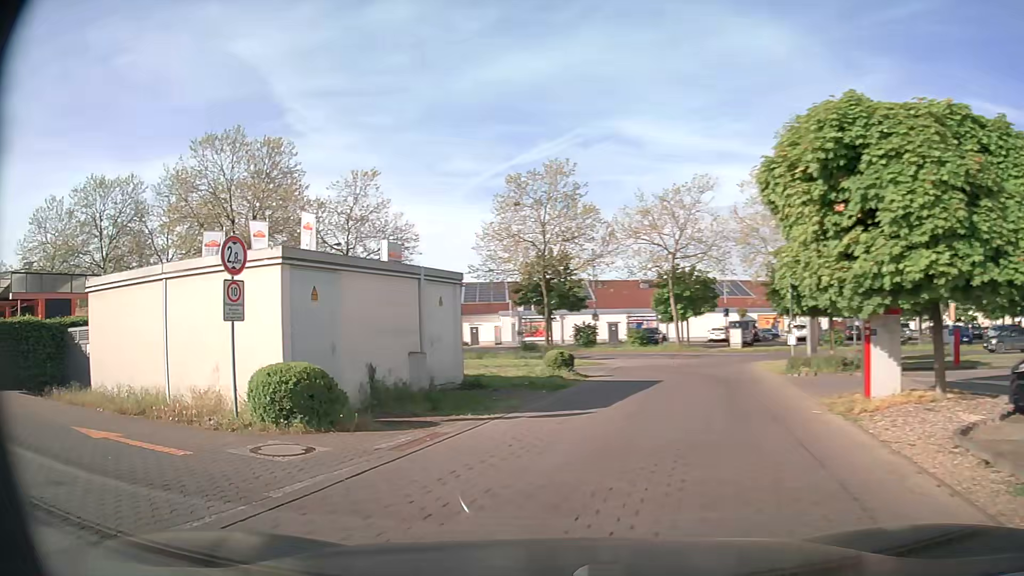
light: Day
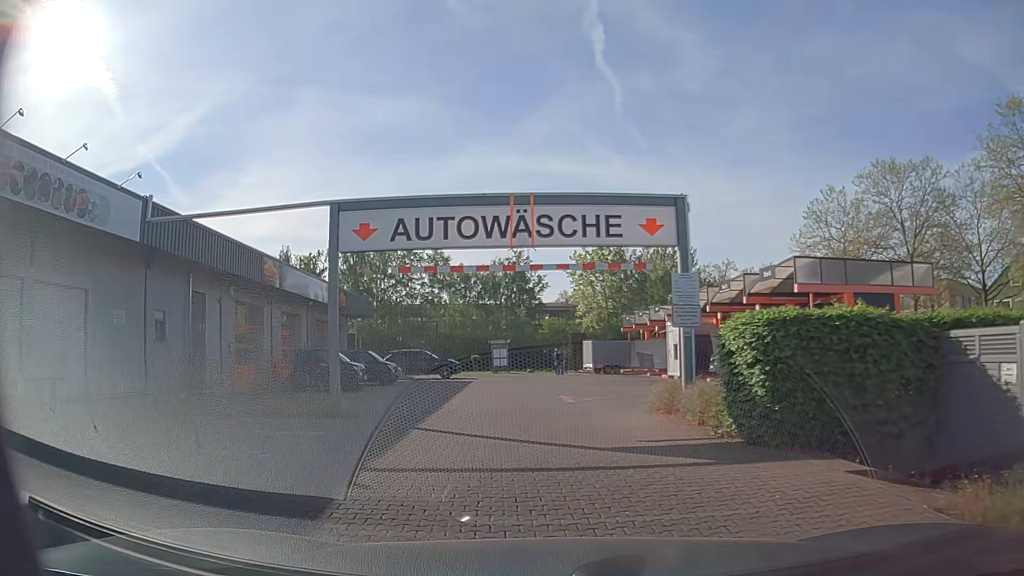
(-5.4, +7.0) m; -69°
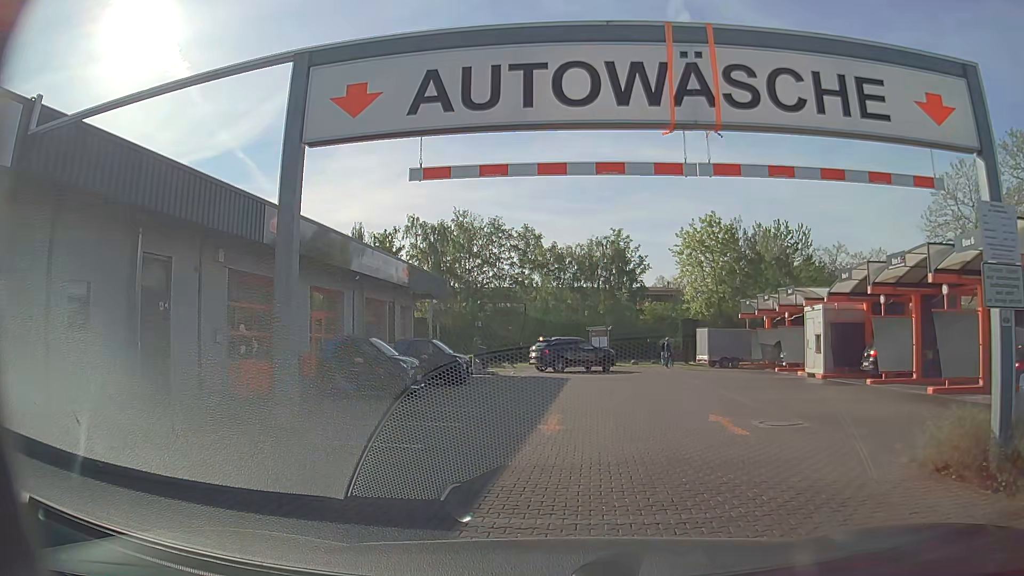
(-0.9, +7.2) m; -9°
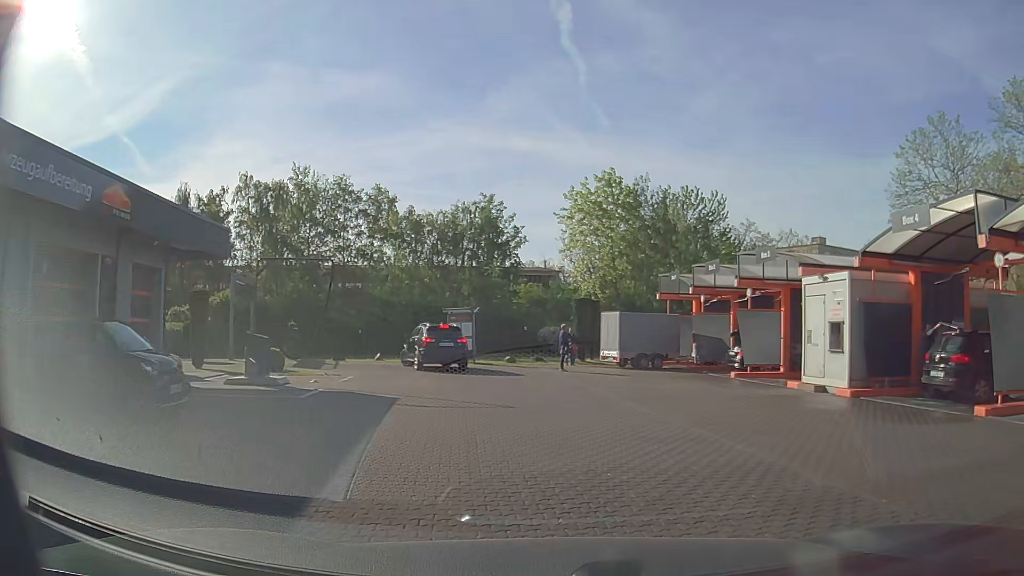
(+0.5, +13.0) m; +9°
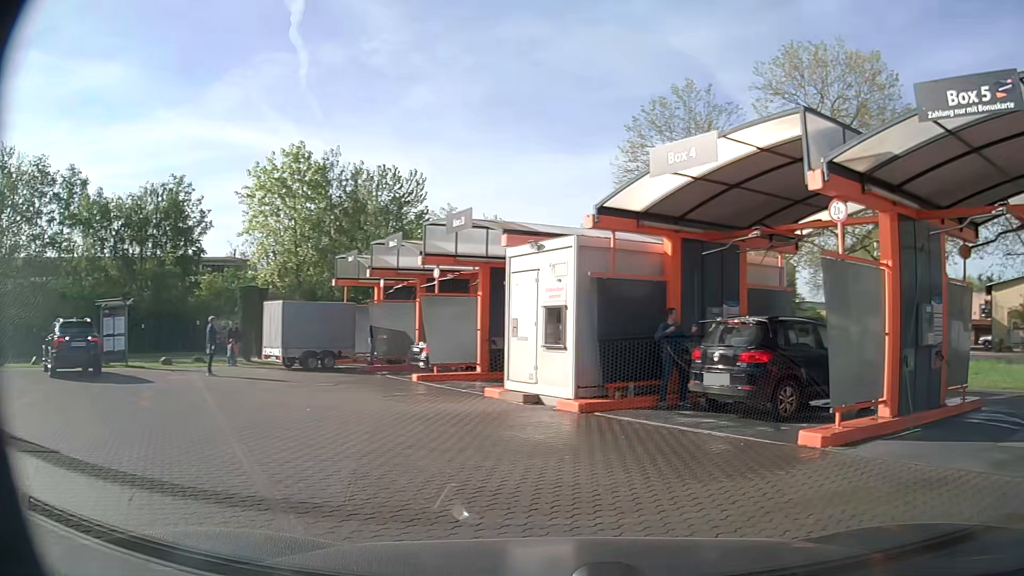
(+1.1, +5.0) m; +26°
